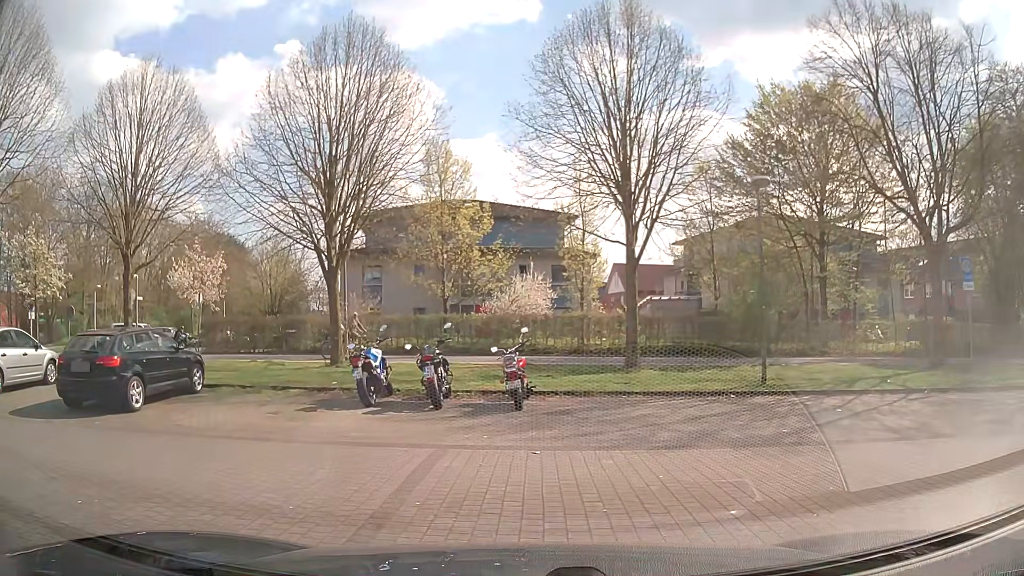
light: Day
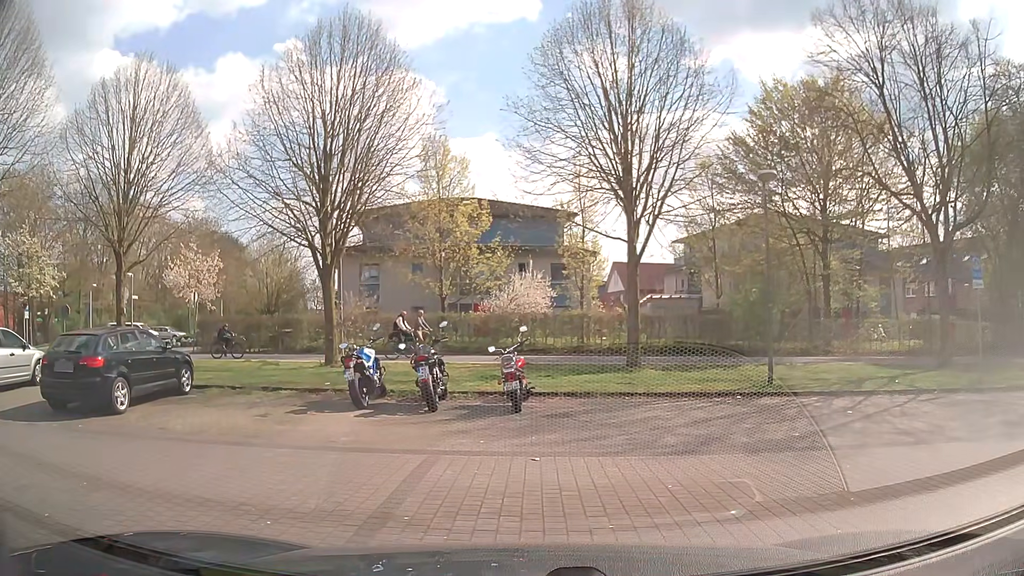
(0.0, +0.5) m; 0°
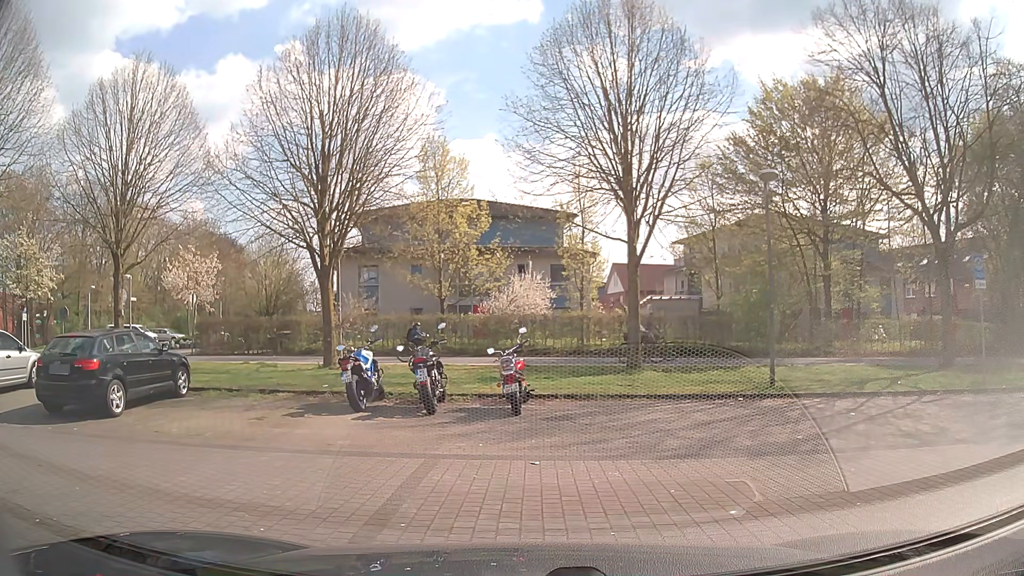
(0.0, +0.2) m; 0°
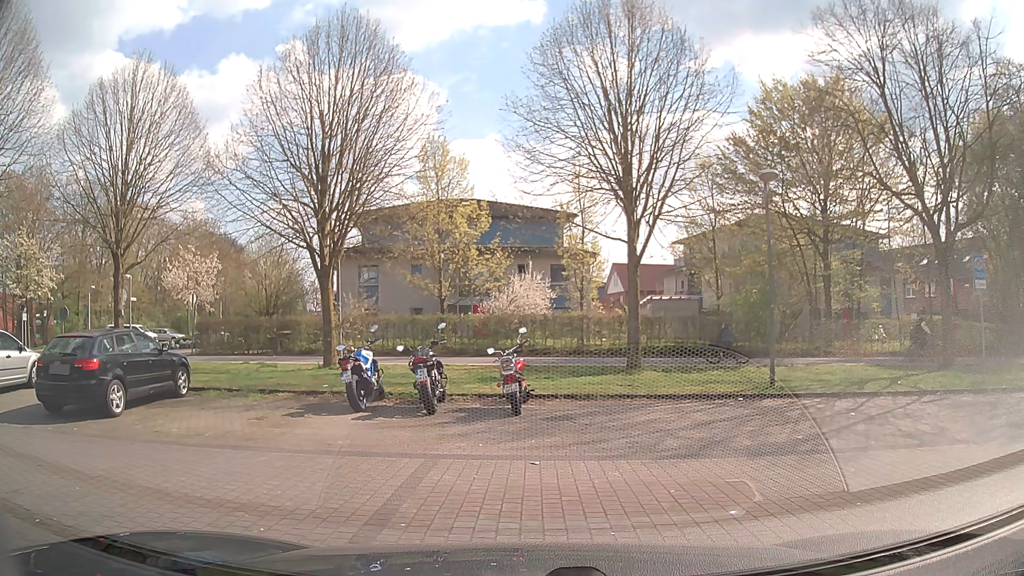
(0.0, 0.0) m; 0°
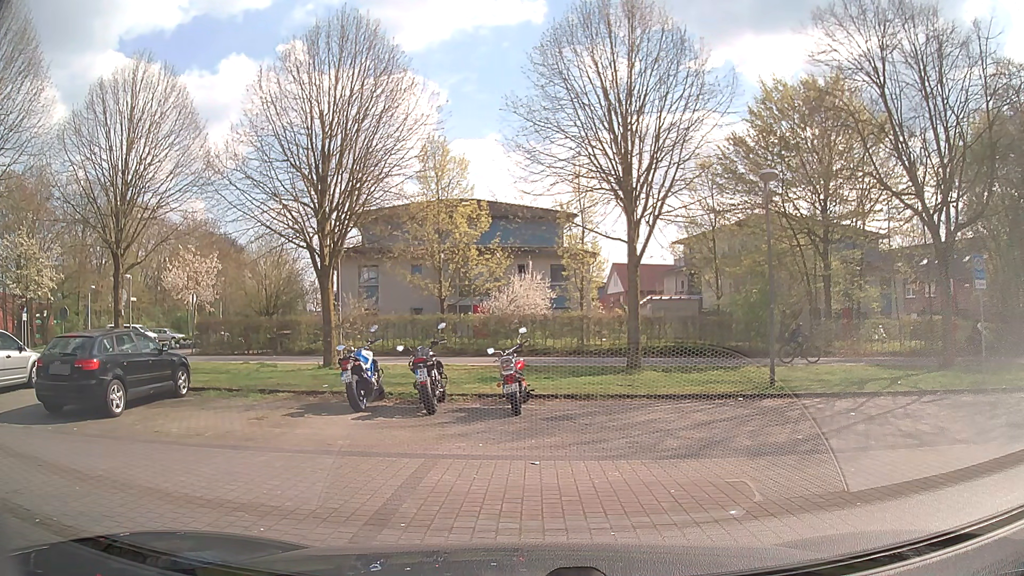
(0.0, 0.0) m; 0°
